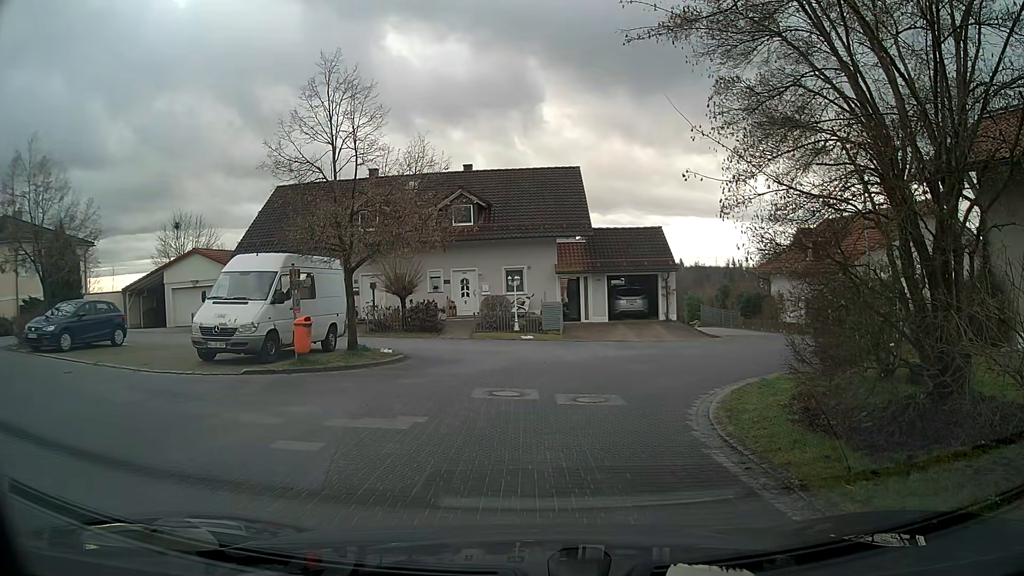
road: residential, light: Day
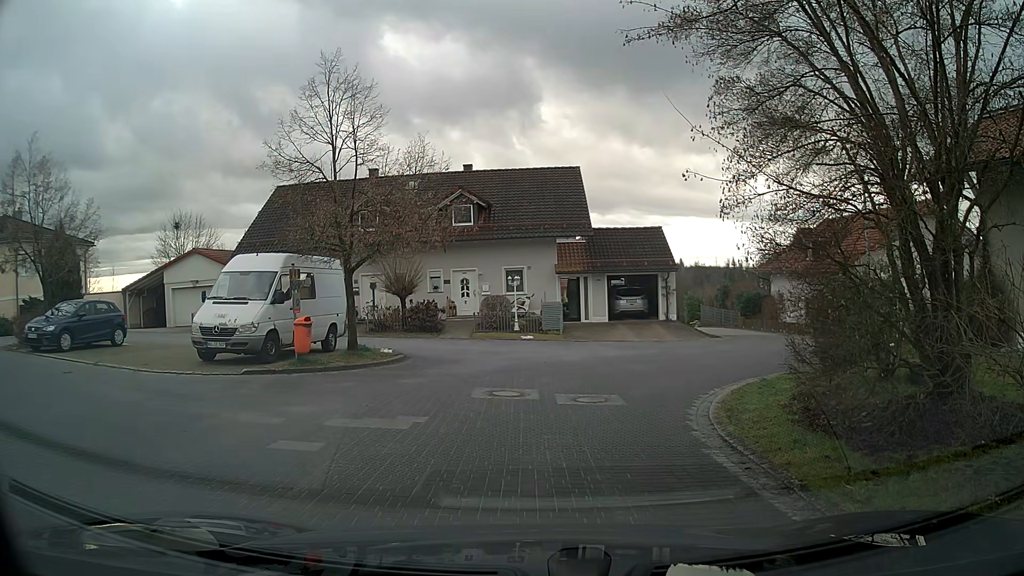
(0.0, 0.0) m; 0°
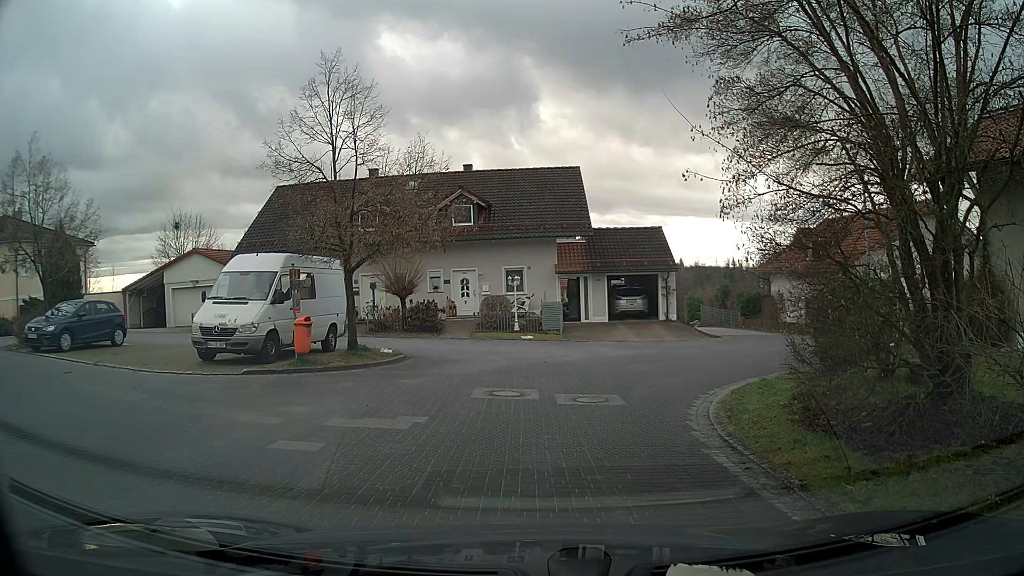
(0.0, 0.0) m; 0°
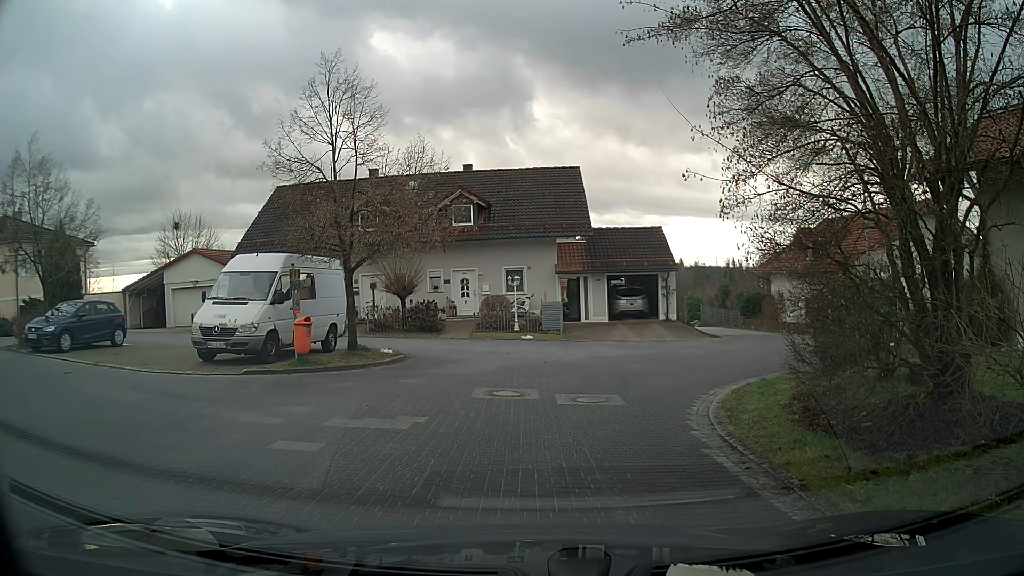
(0.0, 0.0) m; 0°
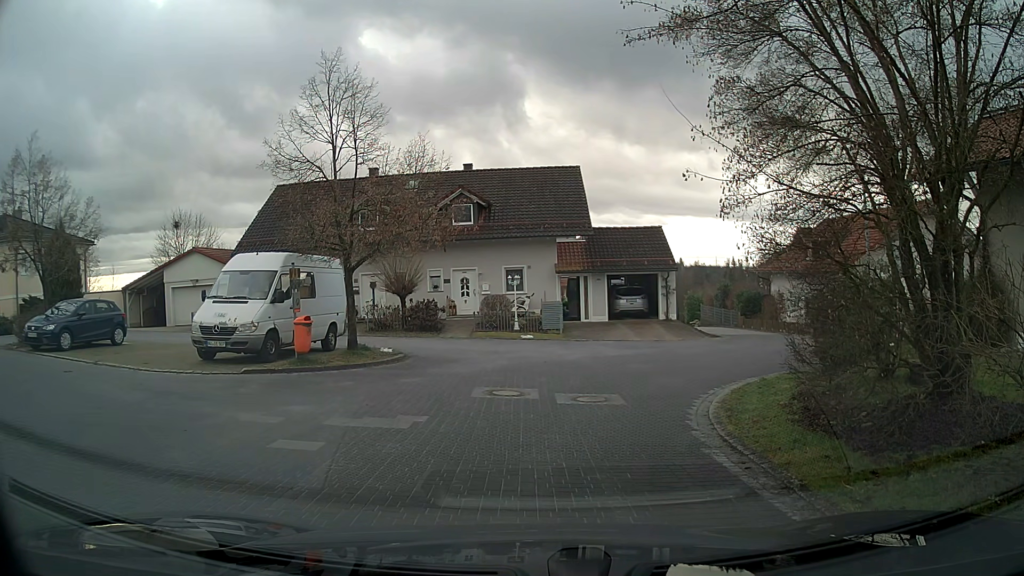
(0.0, 0.0) m; 0°
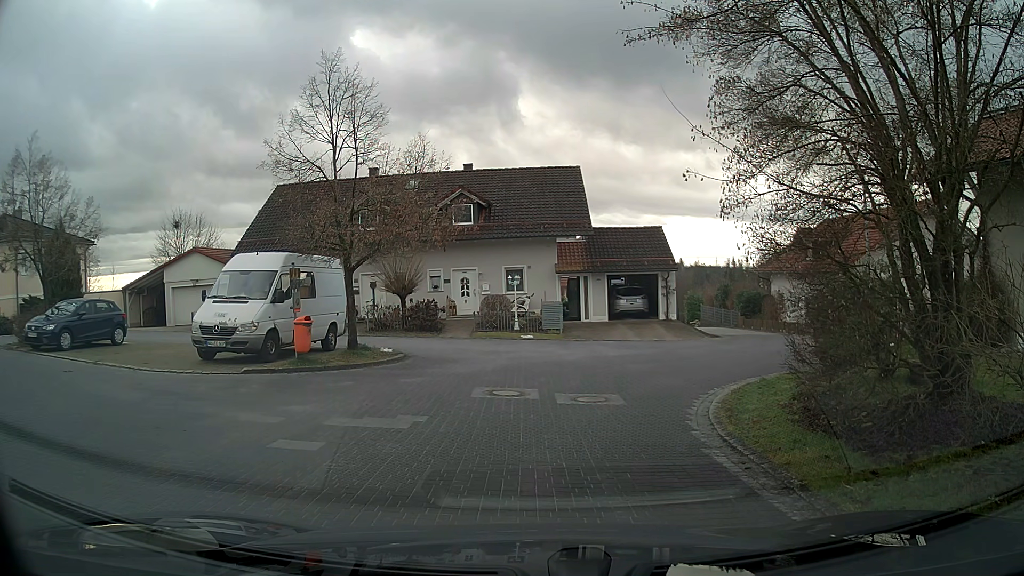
(0.0, 0.0) m; 0°
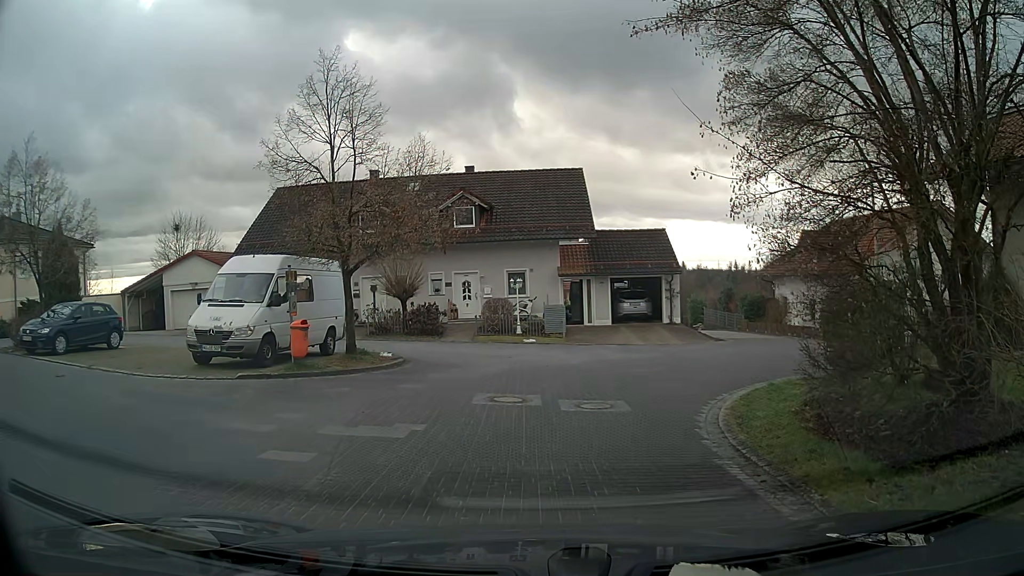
(0.0, +0.4) m; 0°
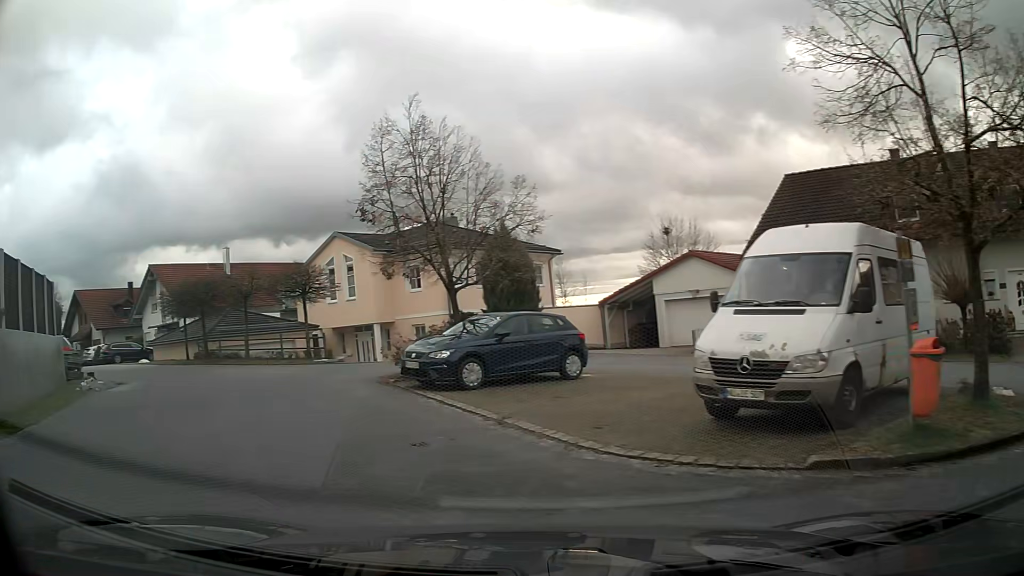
(-3.0, +6.6) m; -48°
(-2, +10) (-7, +19) (-13, +26) (-20, +33) (-28, +40) (-36, +46) (-44, +52) (-52, +58) (-60, +64) (-67, +70) m
